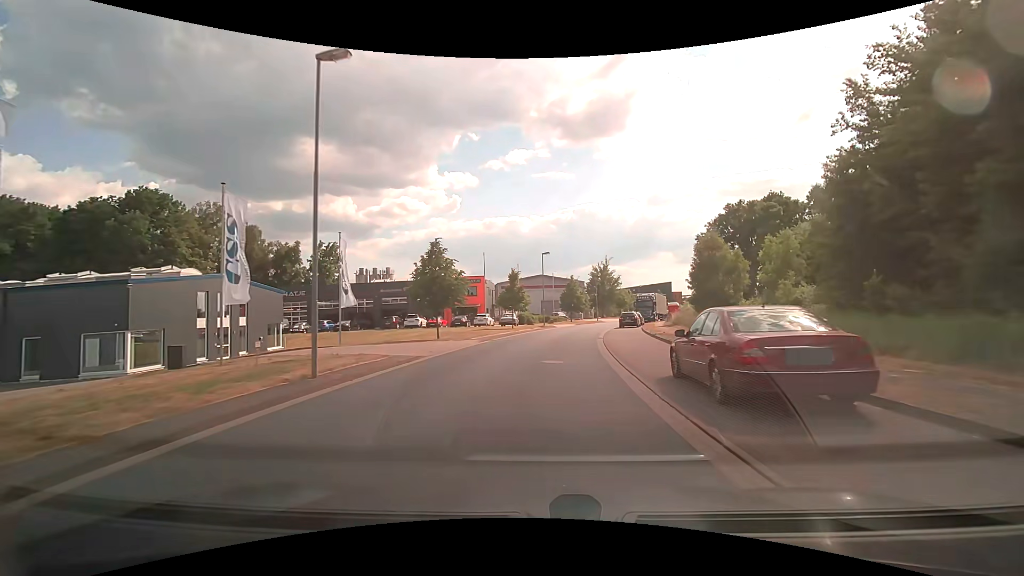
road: residential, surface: asphalt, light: Day
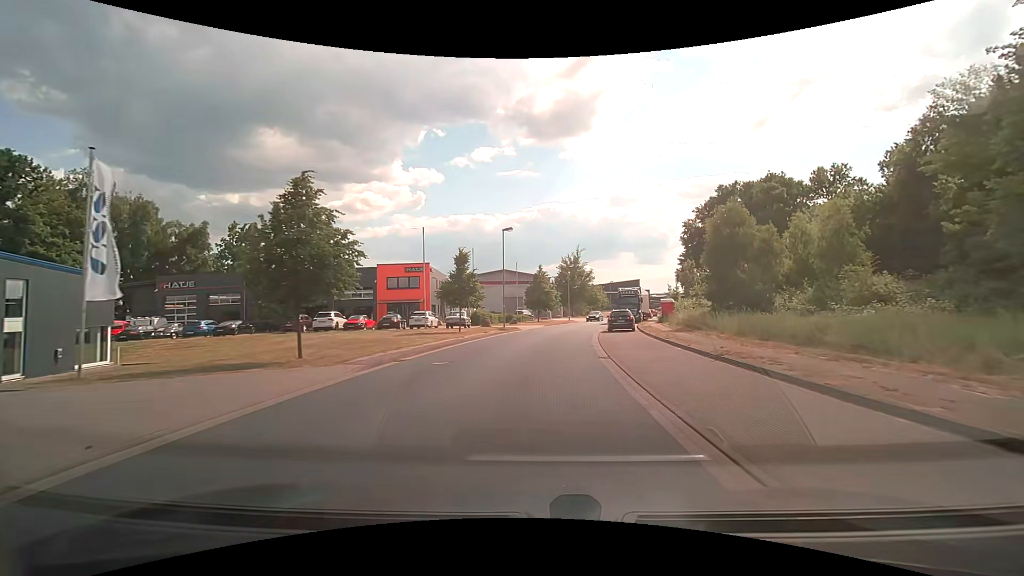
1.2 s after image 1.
(+0.4, +13.8) m; +4°
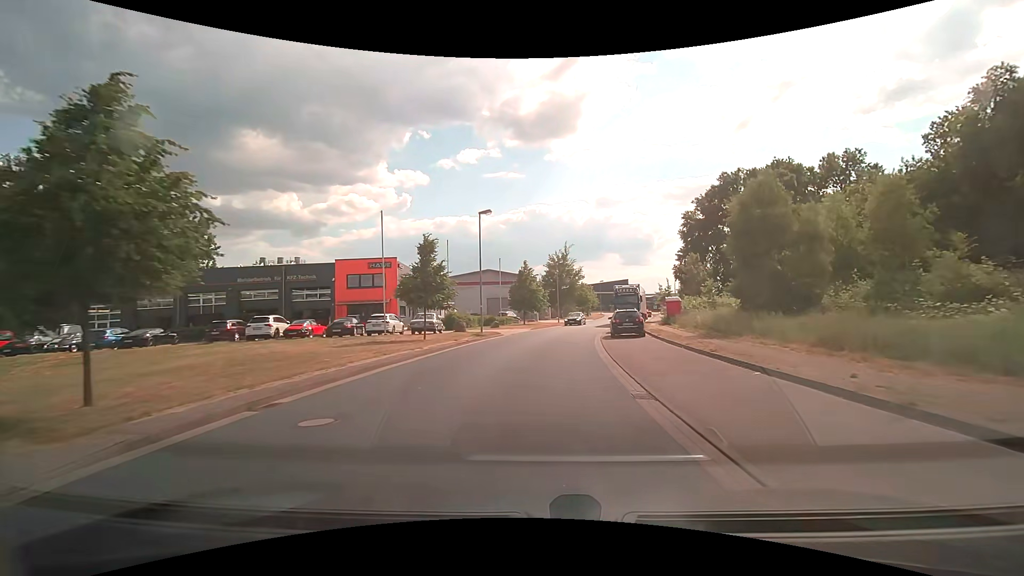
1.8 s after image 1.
(+0.2, +7.1) m; +2°
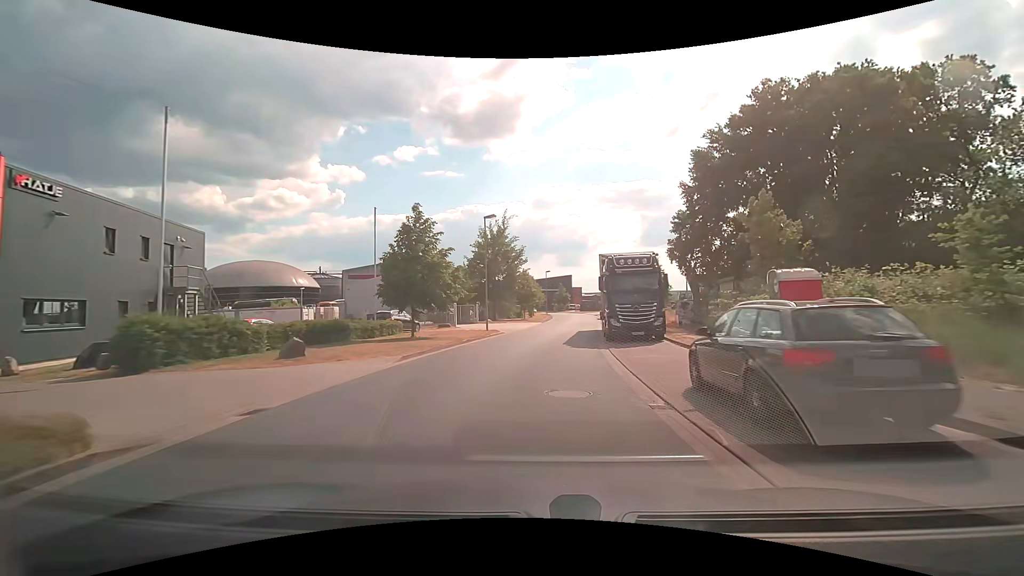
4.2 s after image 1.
(+1.7, +27.9) m; +7°
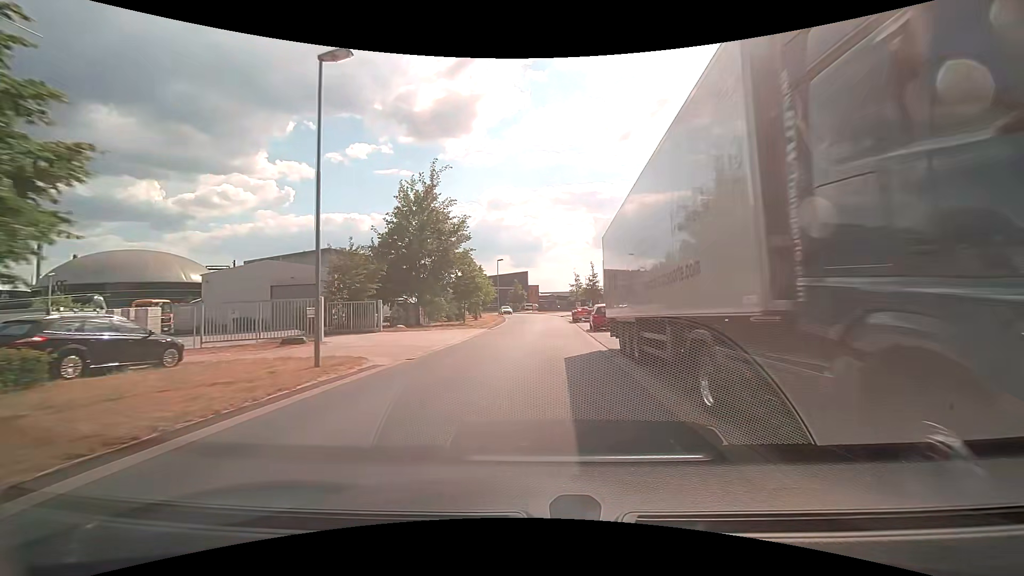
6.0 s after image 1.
(+0.7, +20.5) m; +5°
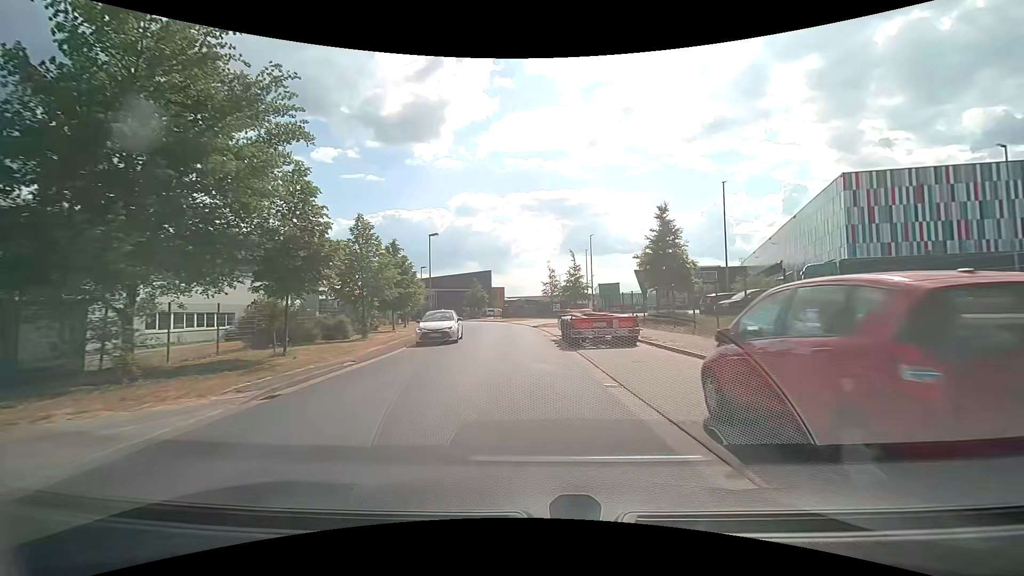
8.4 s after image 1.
(+1.0, +26.6) m; +4°
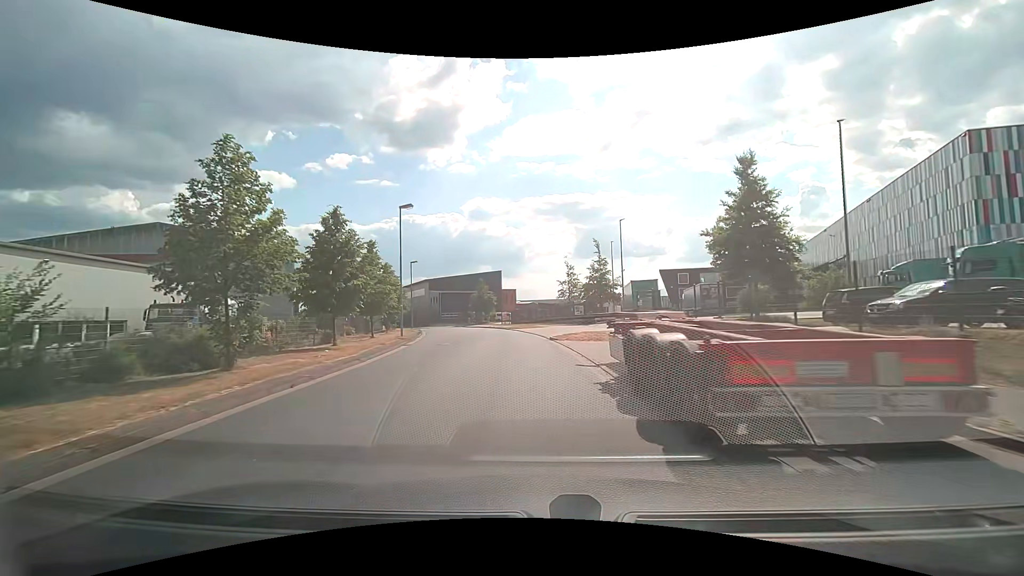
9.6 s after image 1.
(-0.1, +12.9) m; -1°
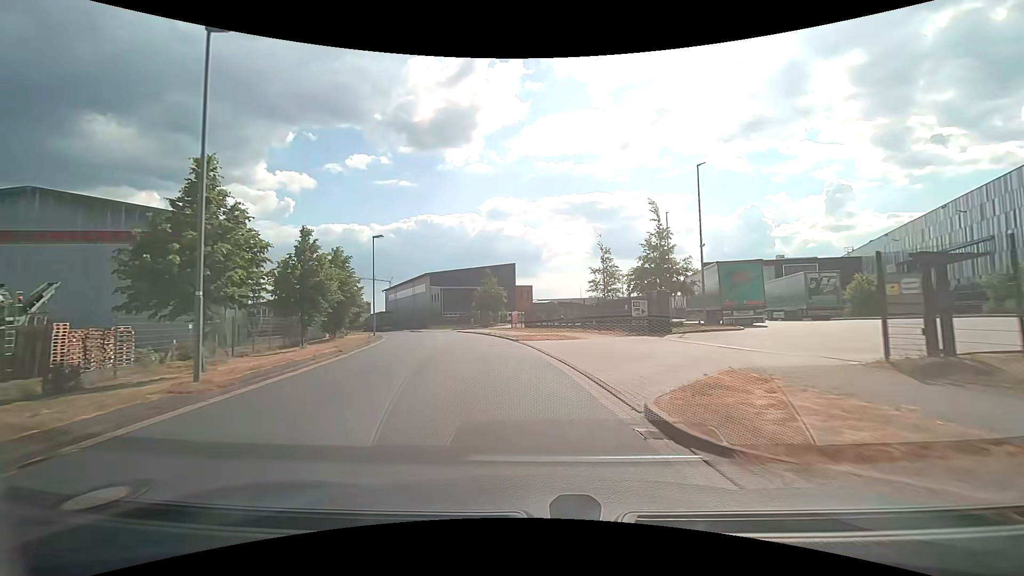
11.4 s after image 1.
(-0.4, +19.0) m; -2°
(0, +10) (-1, +20) (-3, +30) (-5, +39) (-9, +49) (-12, +58) (-16, +68) (-20, +77) (-25, +85) (-29, +94) m
